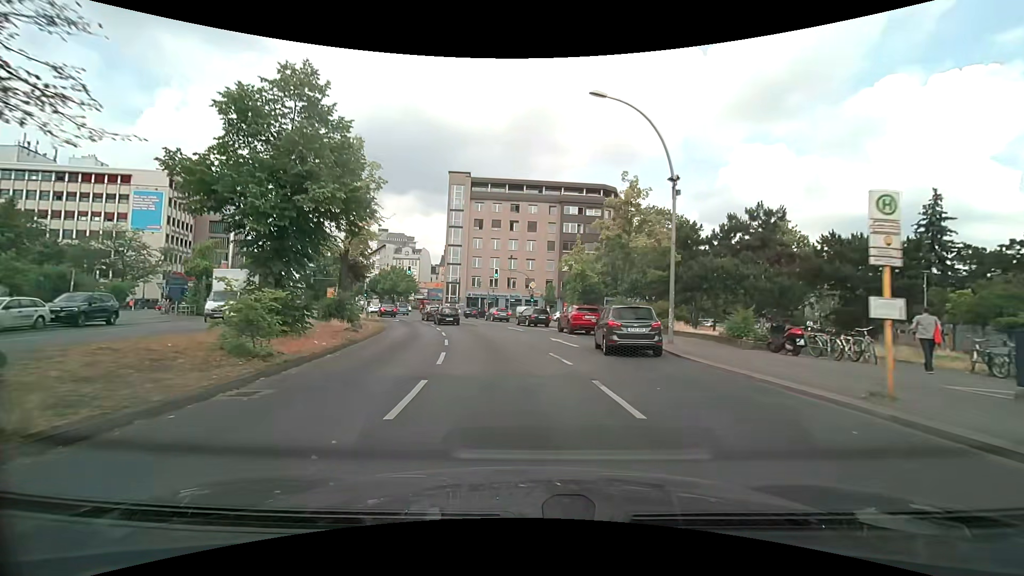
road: primary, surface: asphalt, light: Day
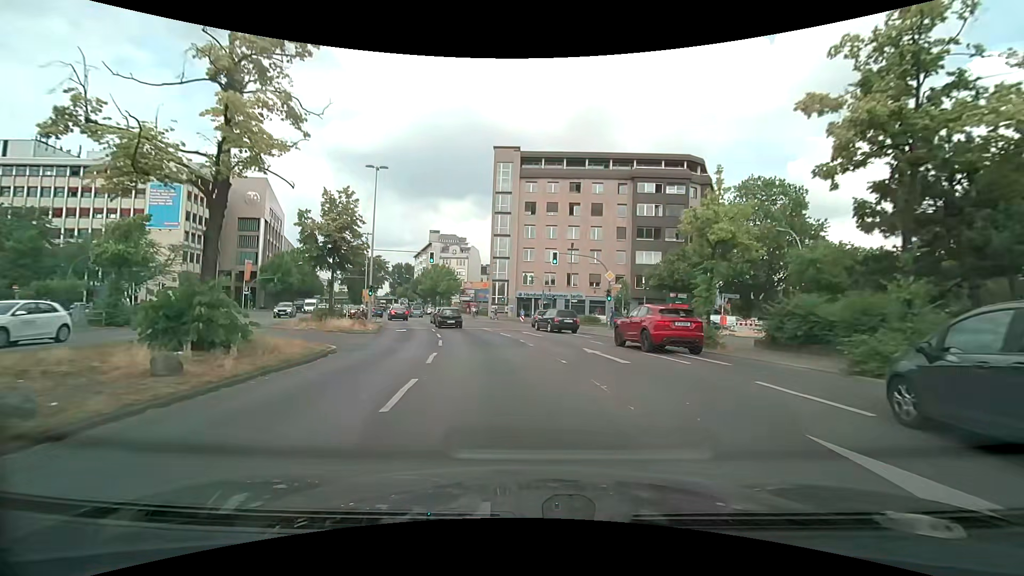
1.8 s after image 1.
(-0.9, +17.5) m; -6°
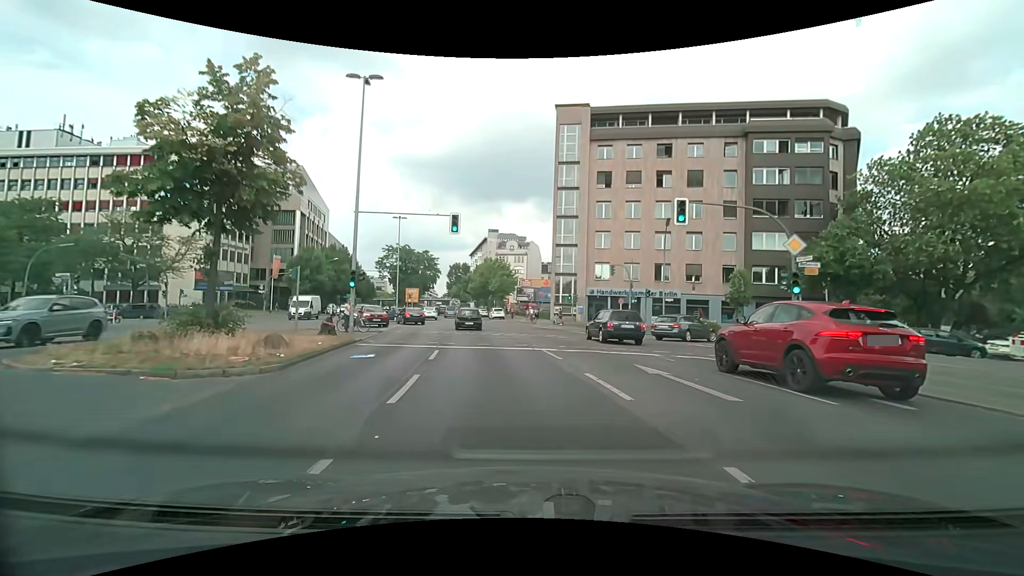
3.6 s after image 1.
(-1.0, +17.2) m; -7°
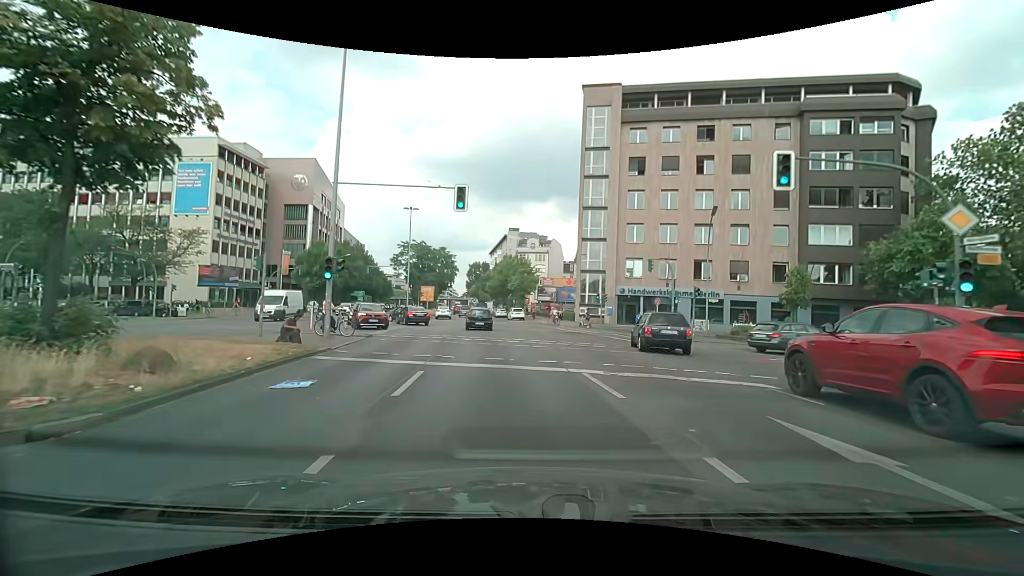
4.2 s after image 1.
(-0.1, +5.6) m; -2°
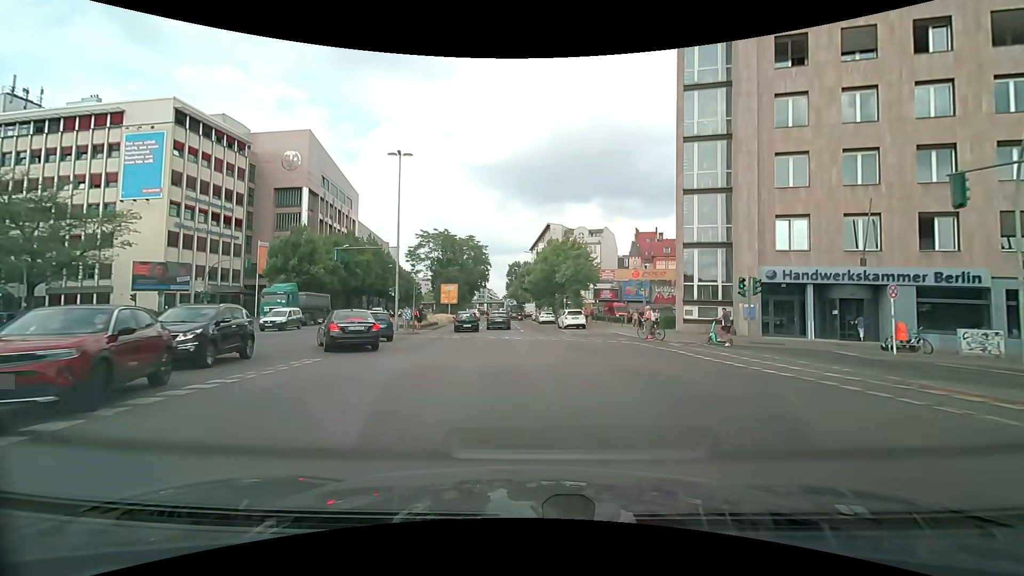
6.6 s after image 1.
(-1.2, +22.8) m; -5°
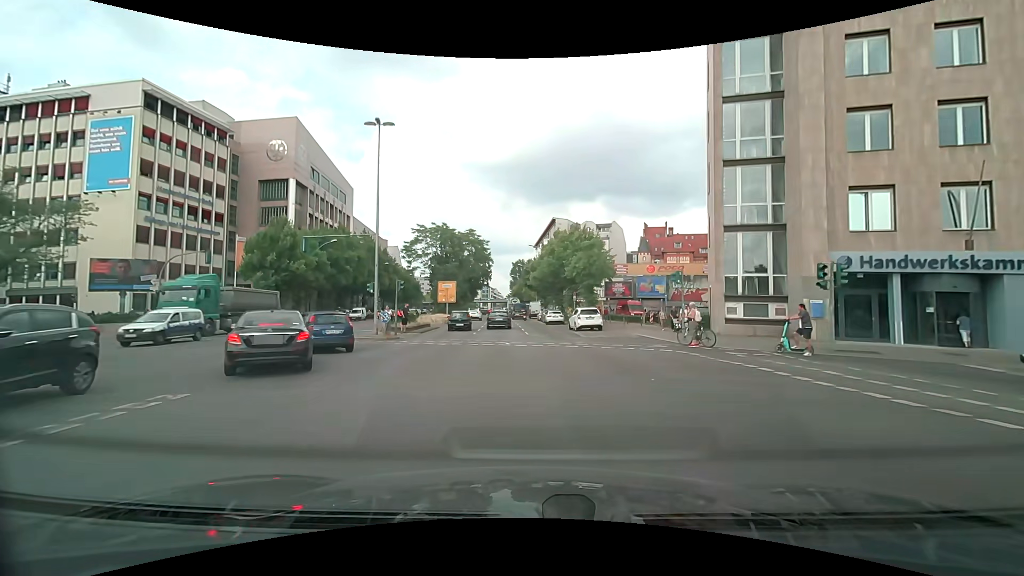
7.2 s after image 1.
(0.0, +6.1) m; -1°
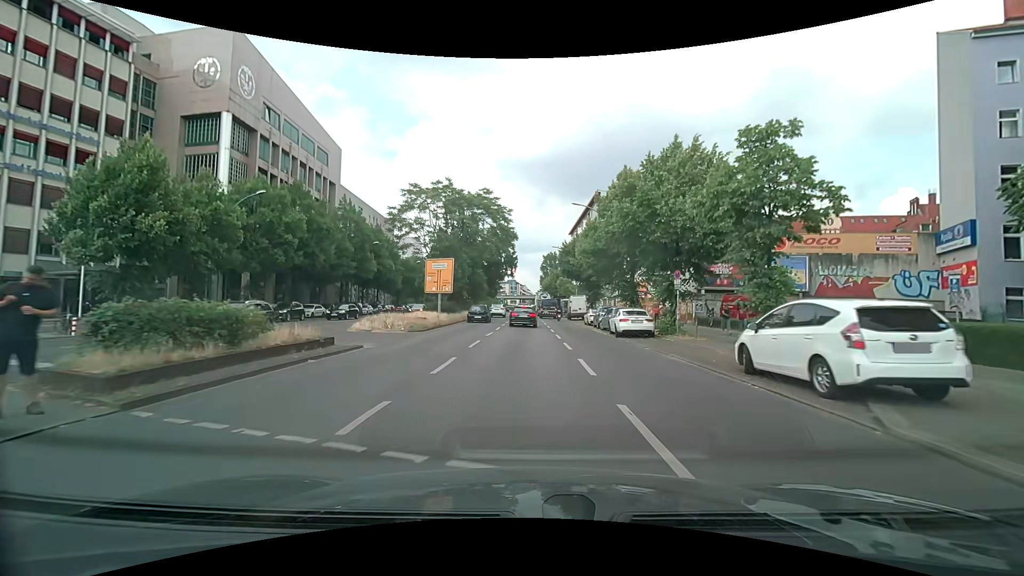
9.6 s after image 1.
(-0.7, +25.3) m; -4°
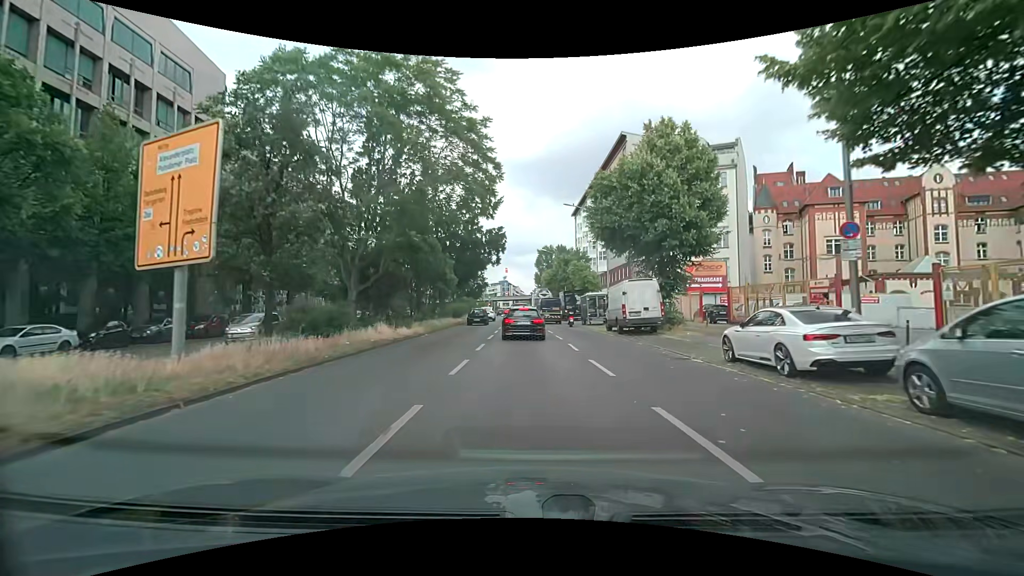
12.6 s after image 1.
(+0.1, +30.1) m; +1°
